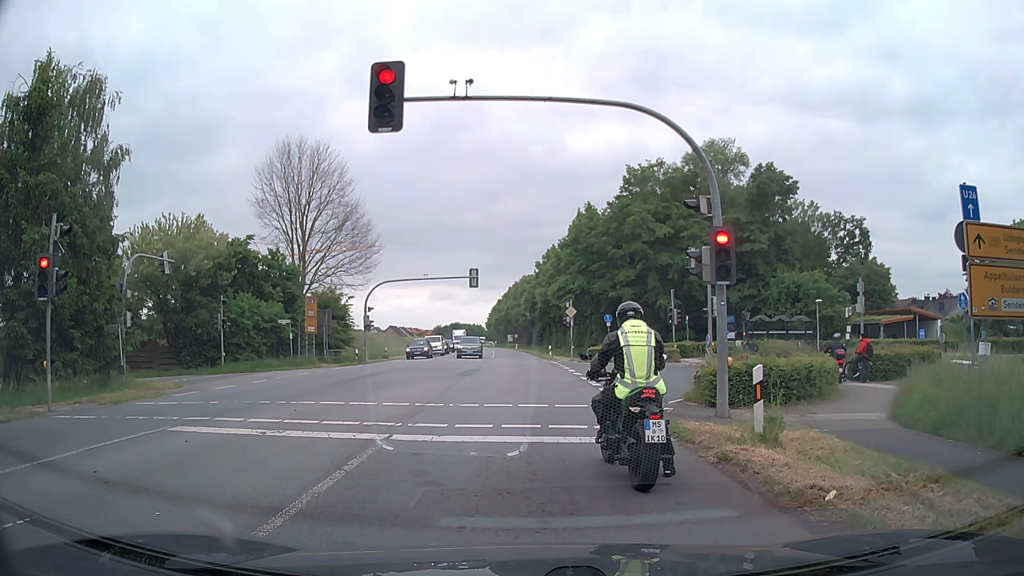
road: primary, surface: asphalt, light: Day
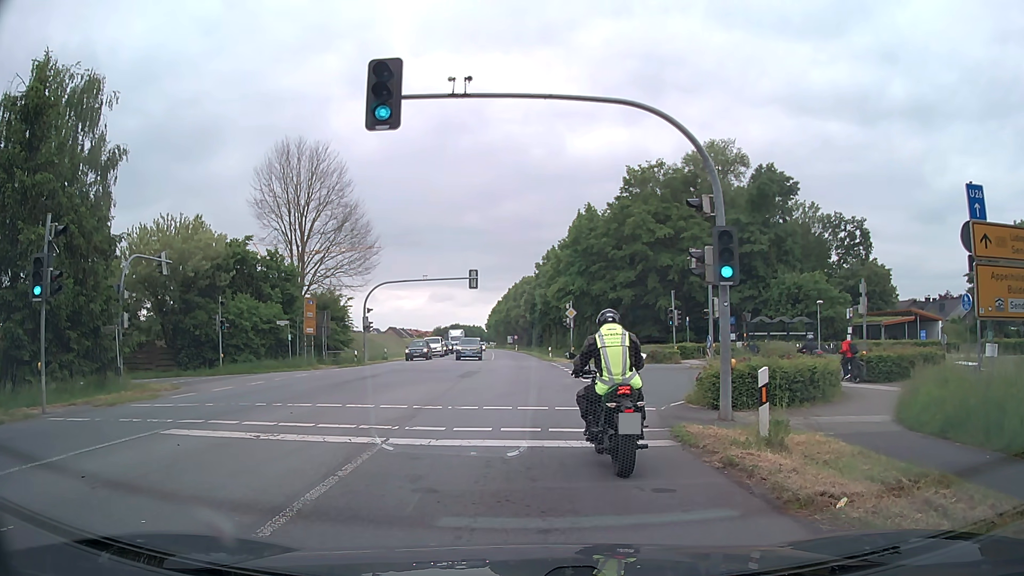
(0.0, +0.2) m; 0°
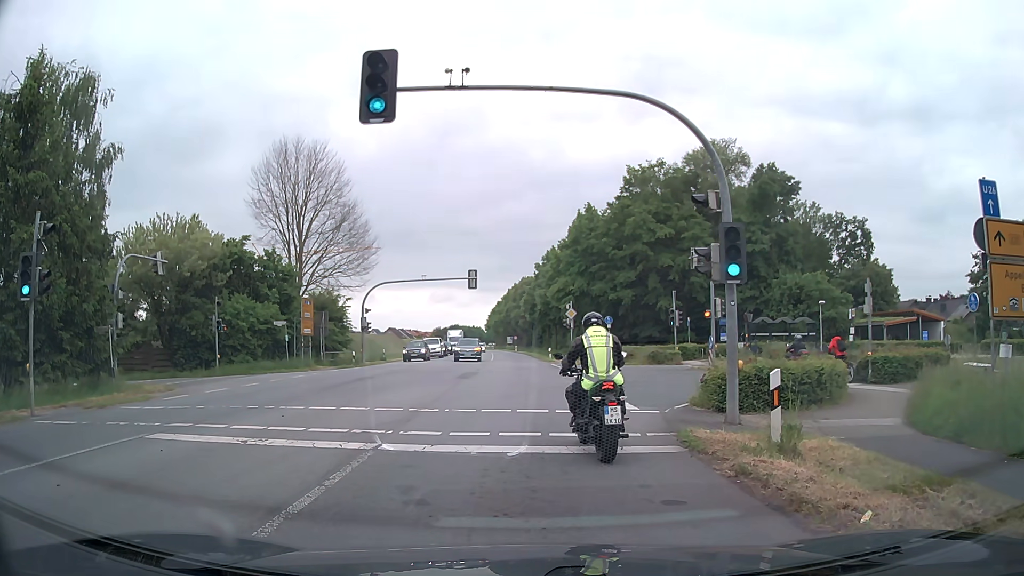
(0.0, +0.5) m; 0°
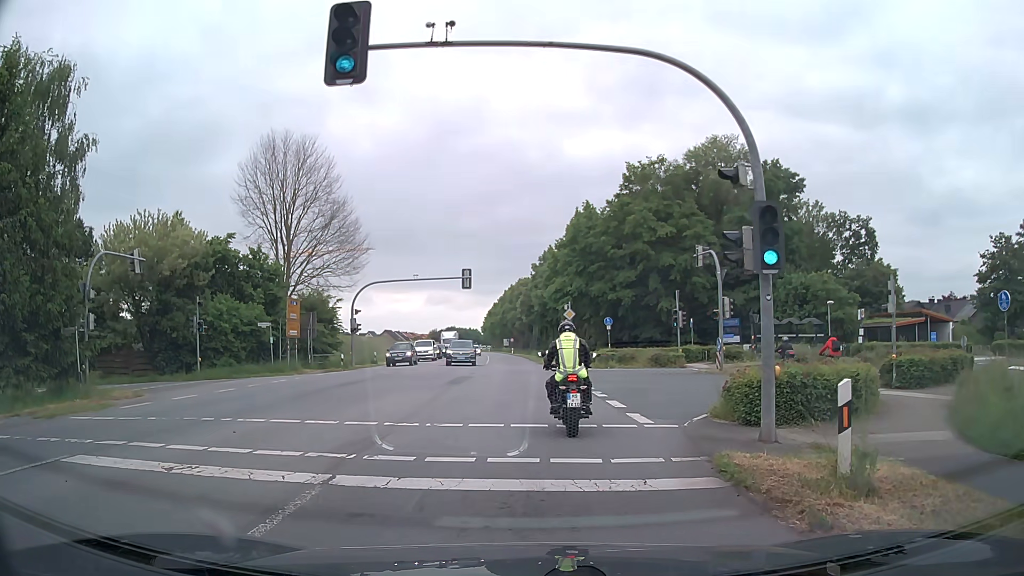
(0.0, +2.1) m; -2°
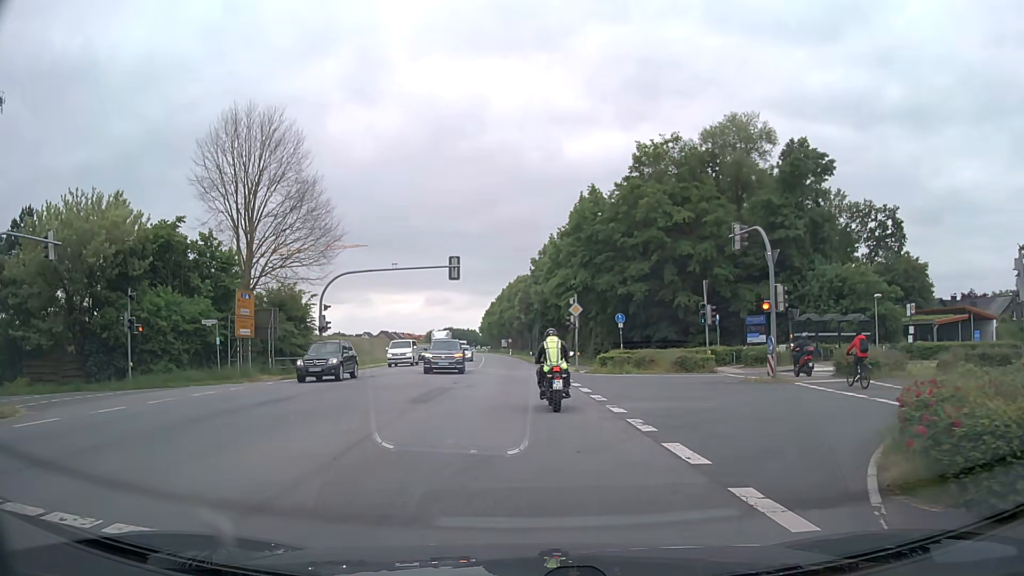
(+0.3, +7.4) m; +3°
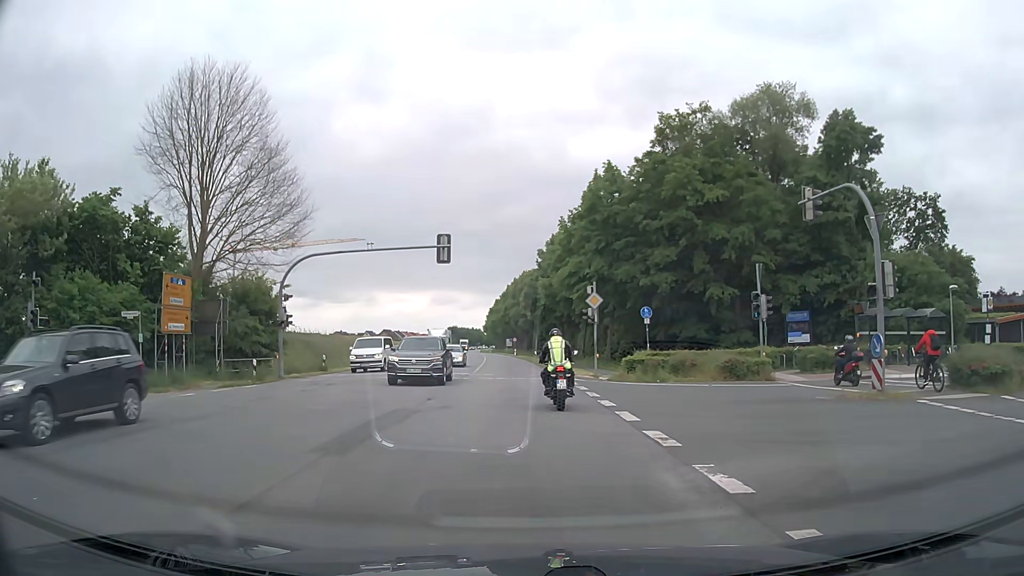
(-0.1, +7.9) m; -1°
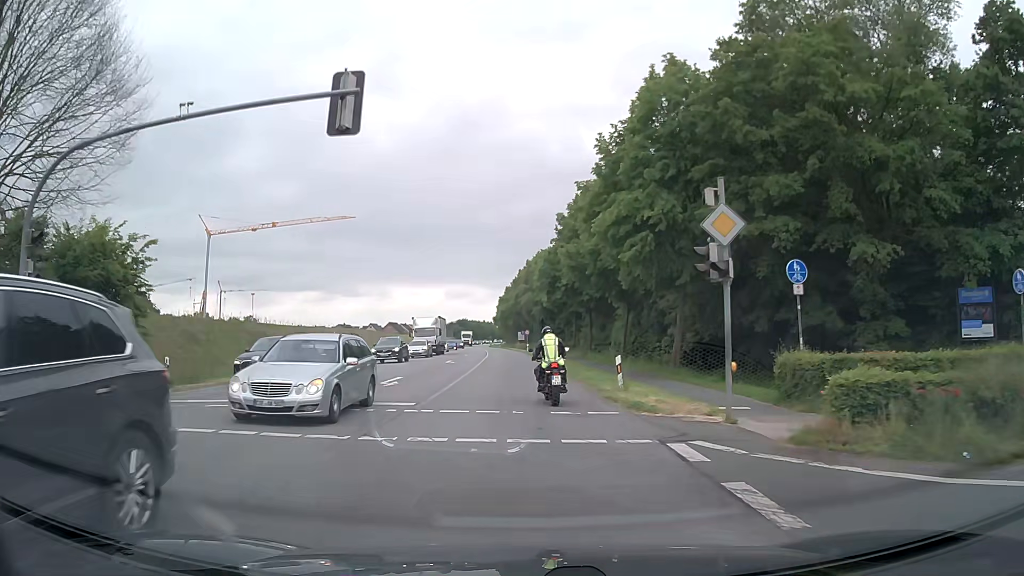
(-0.3, +19.4) m; -1°
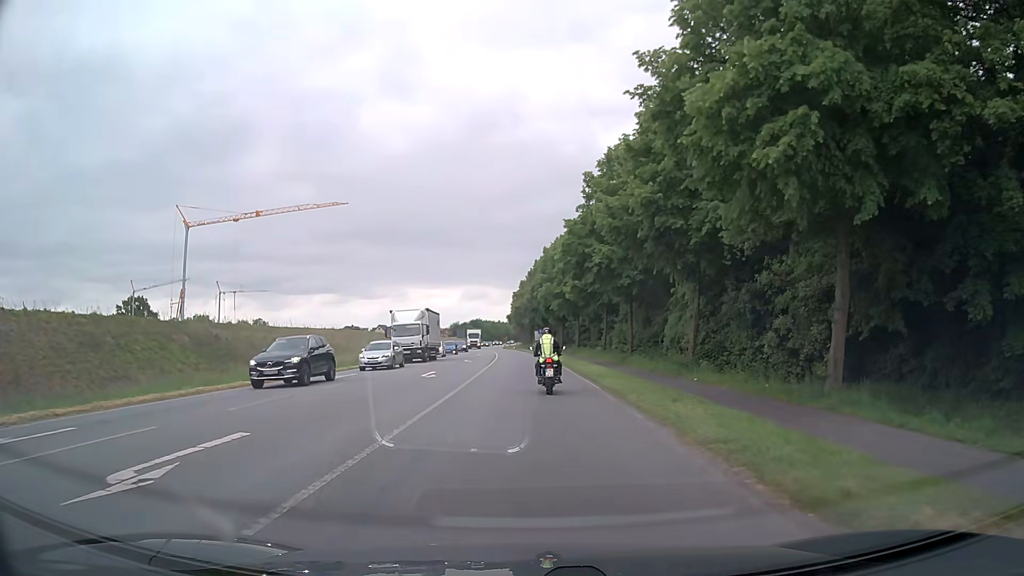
(-0.3, +15.2) m; -2°
(0, +10) (0, +20) (0, +30) (0, +40) (0, +50) (-1, +60) (-1, +70) (-2, +80) (-3, +90) (-4, +100) m
